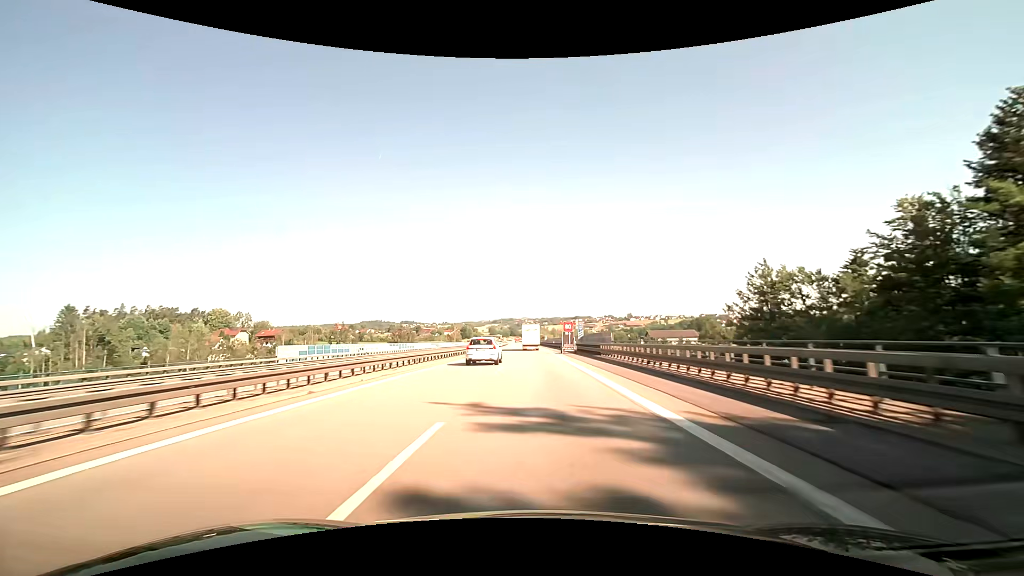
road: motorway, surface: asphalt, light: Day
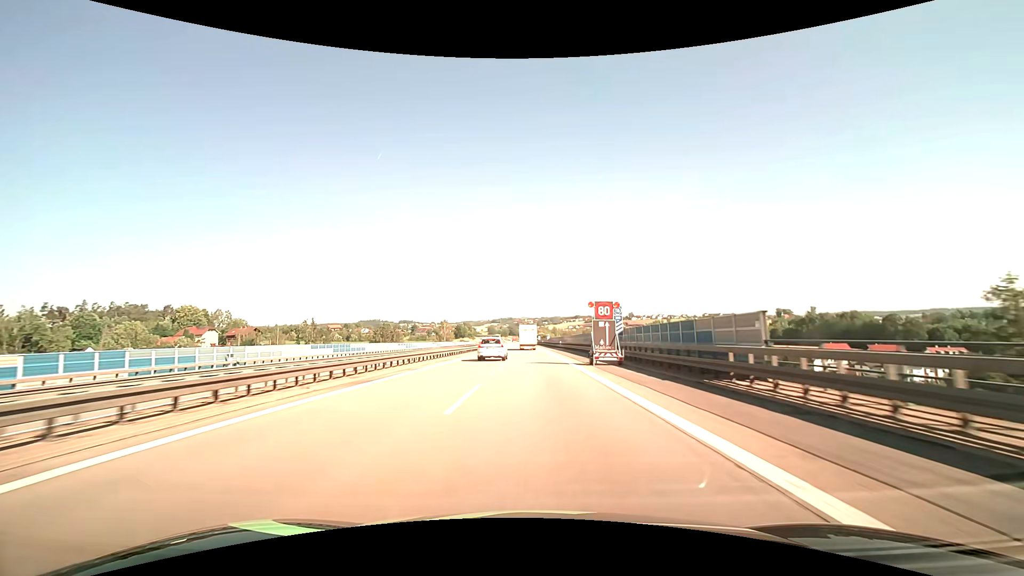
(0.0, +28.4) m; 0°
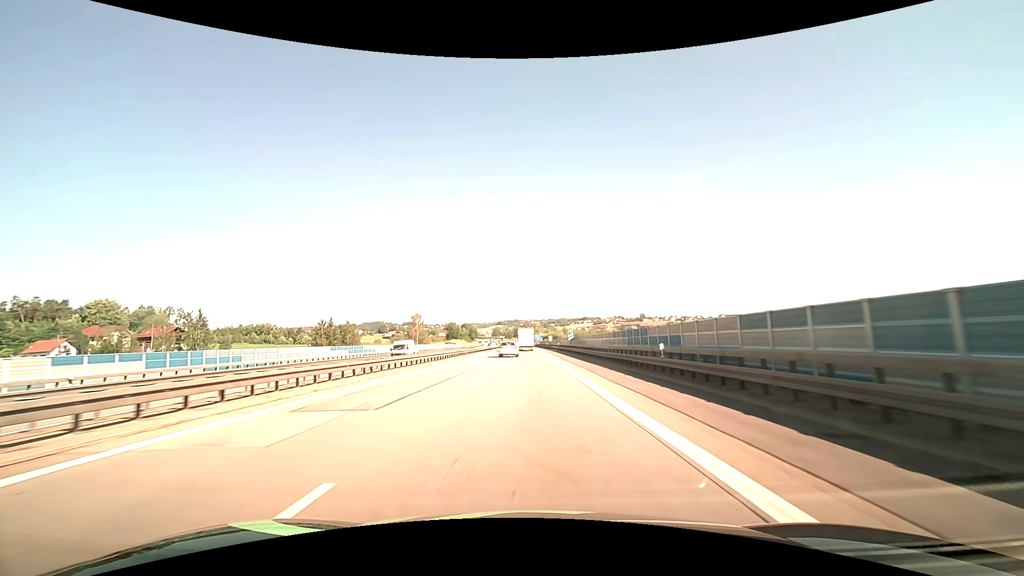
(-0.1, +64.4) m; -1°
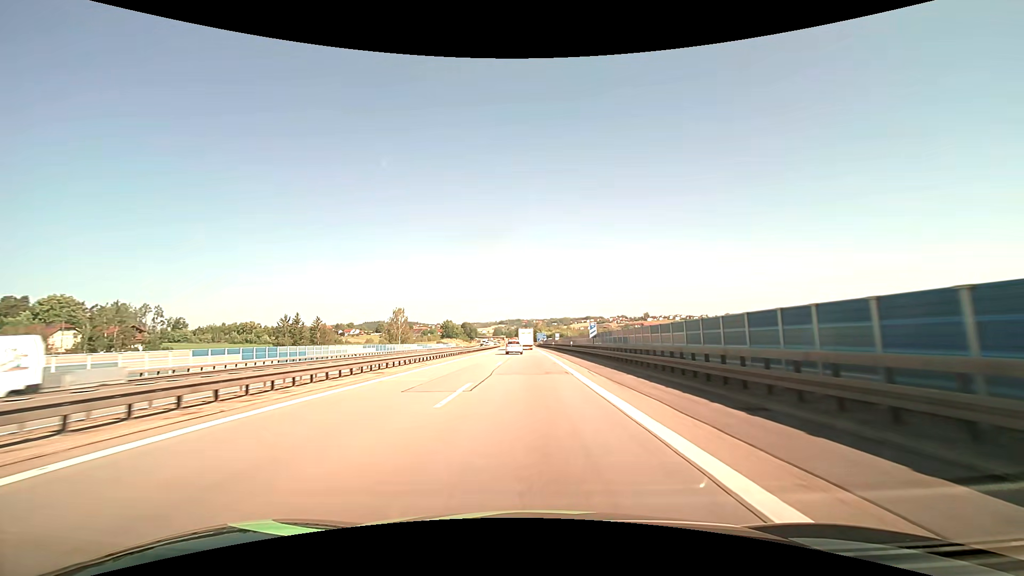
(0.0, +24.3) m; 0°
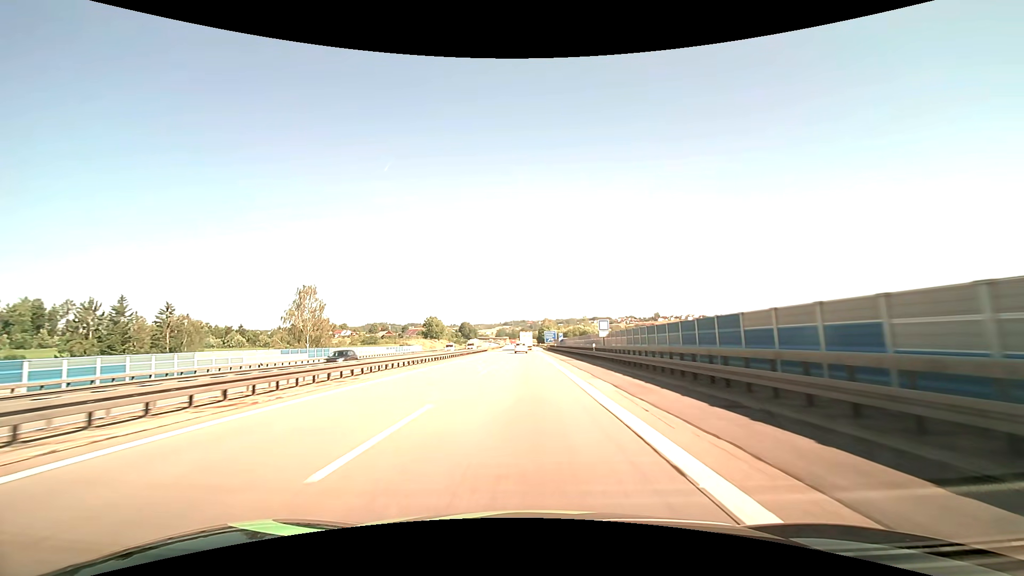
(-0.2, +59.6) m; -1°
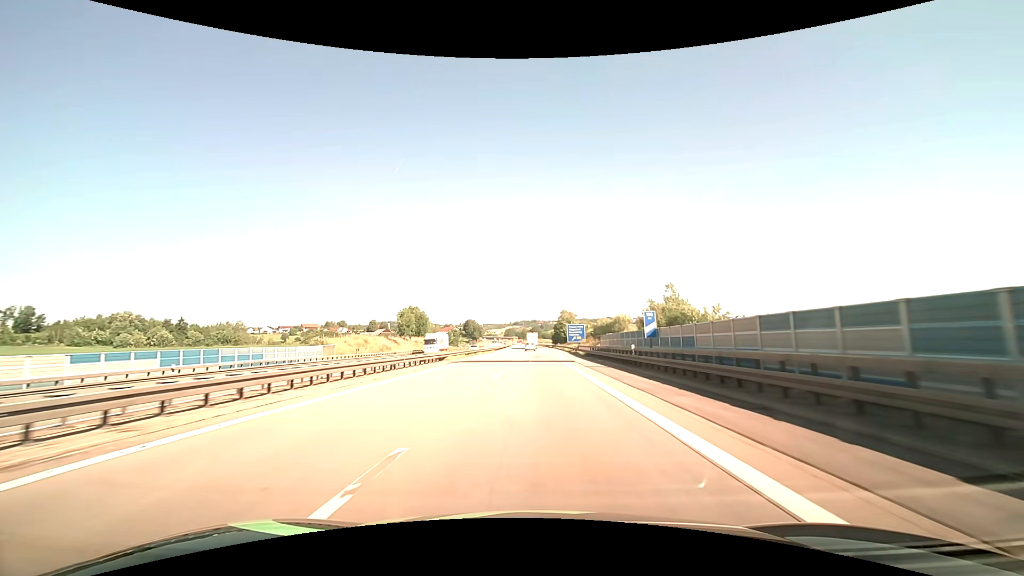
(-0.9, +59.4) m; -1°
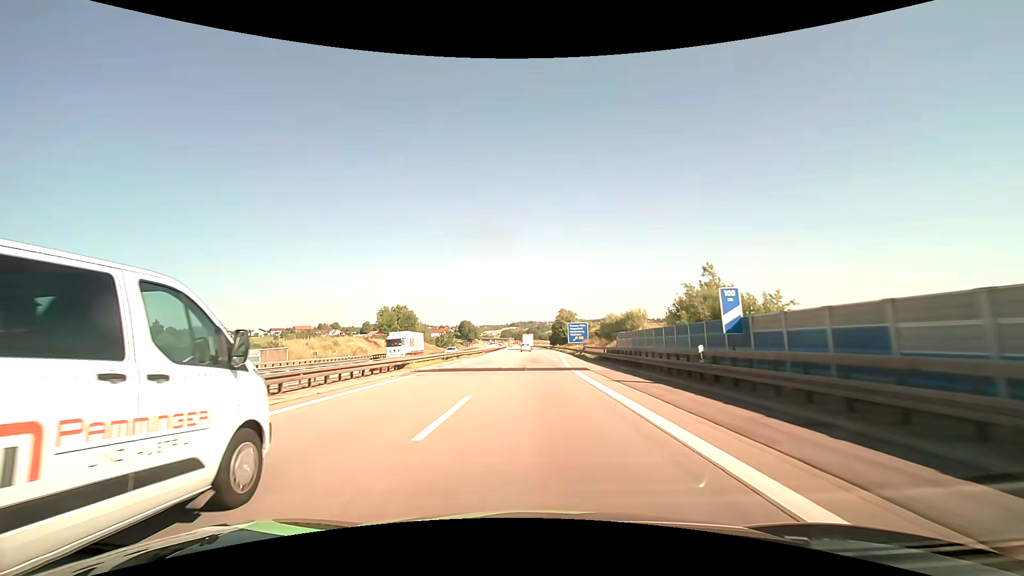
(0.0, +11.9) m; 0°
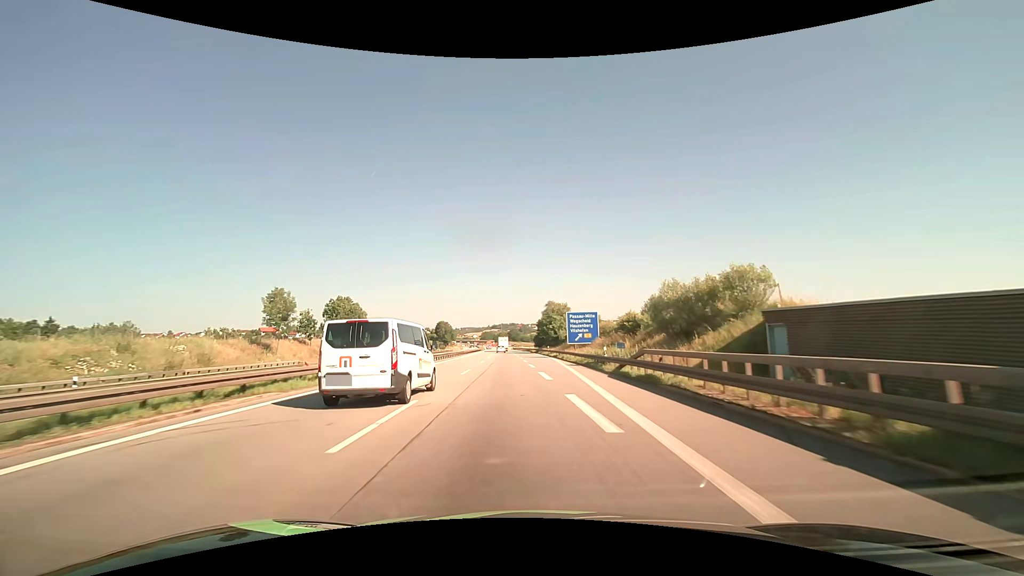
(+0.6, +35.7) m; +2°
